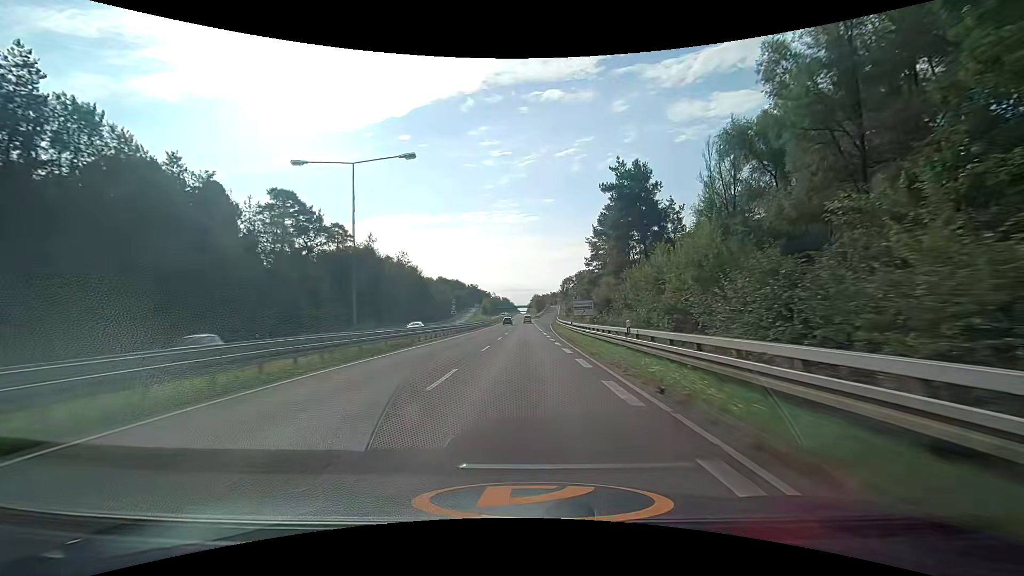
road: trunk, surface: asphalt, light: Day
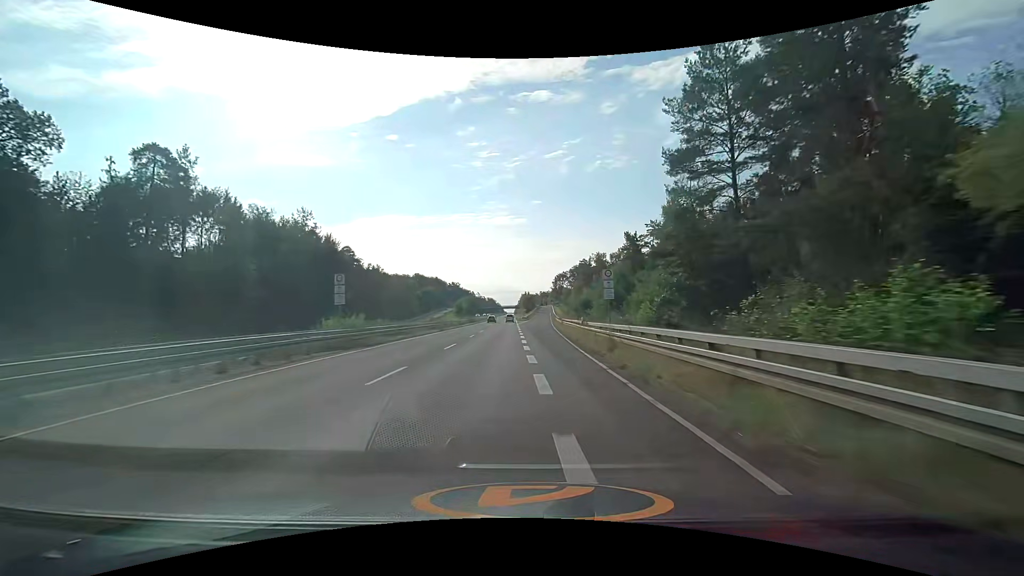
(+1.0, +58.5) m; +2°
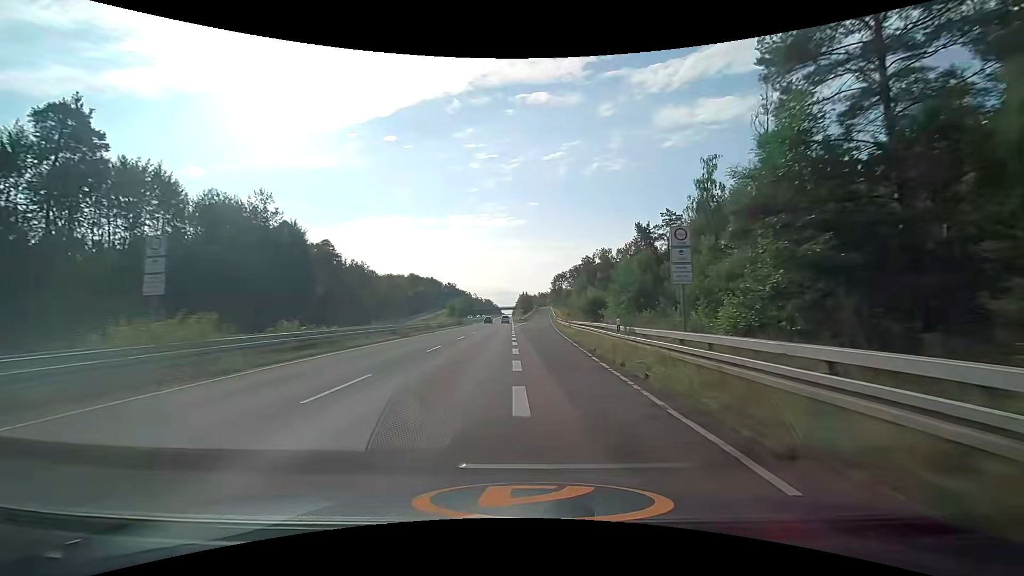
(0.0, +13.6) m; 0°
